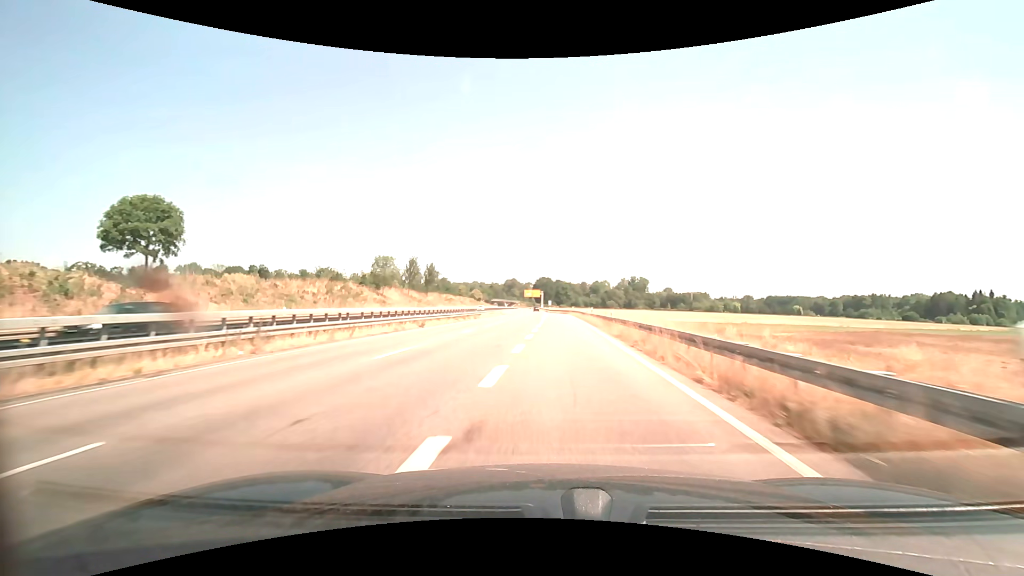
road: trunk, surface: asphalt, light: Day
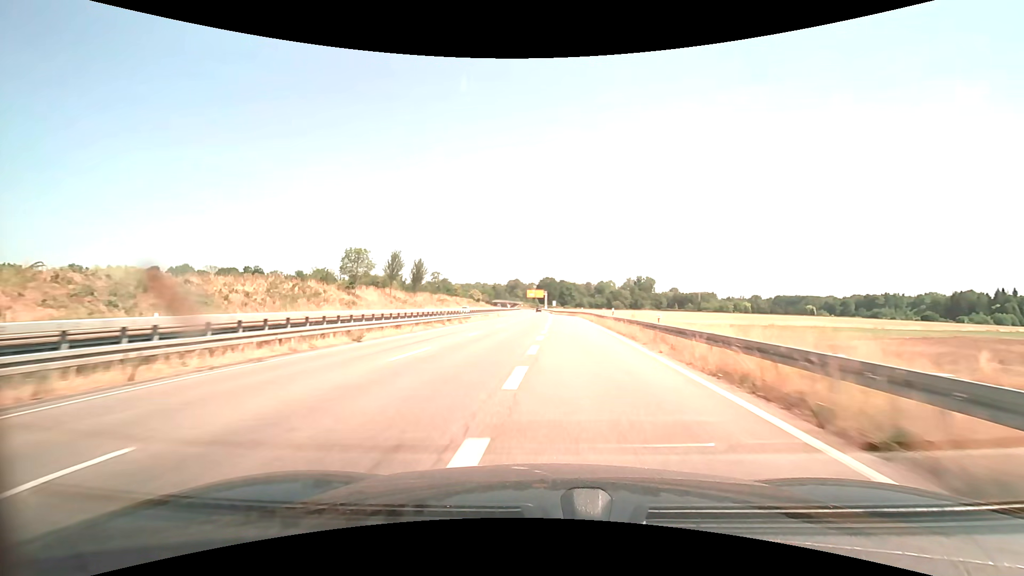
(0.0, +12.2) m; 0°
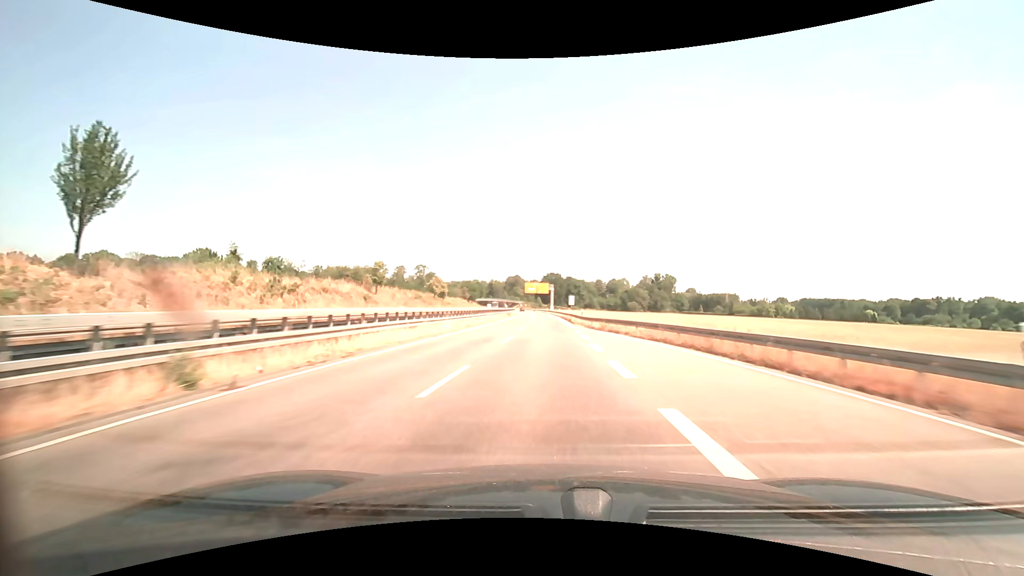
(-0.7, +65.2) m; 0°
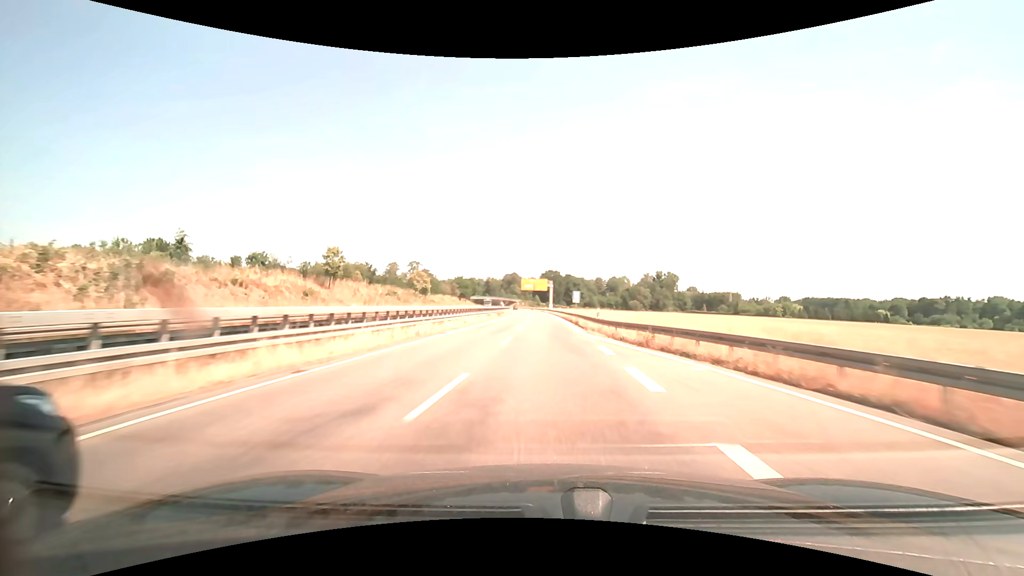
(0.0, +13.7) m; 0°
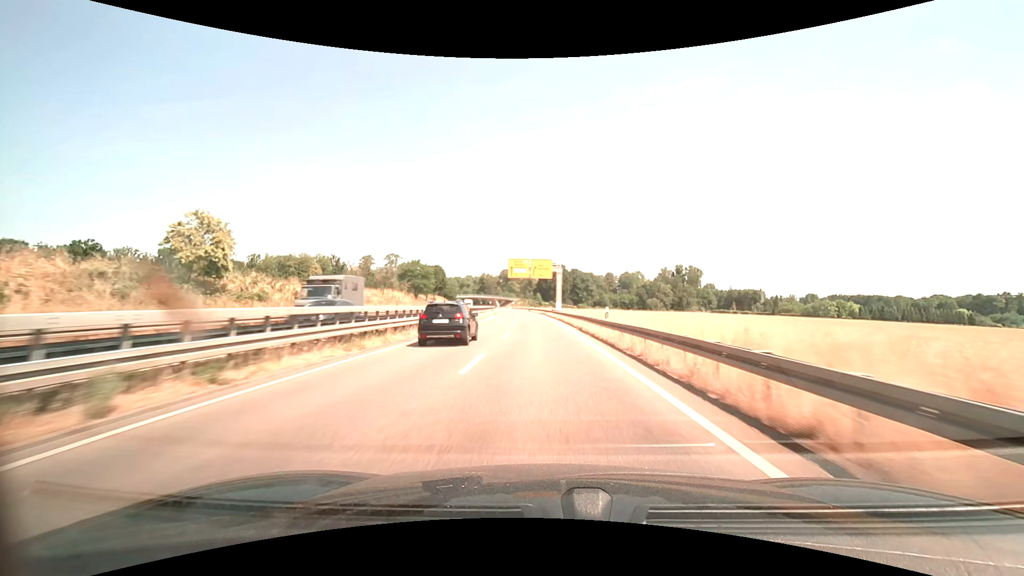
(0.0, +56.1) m; 0°
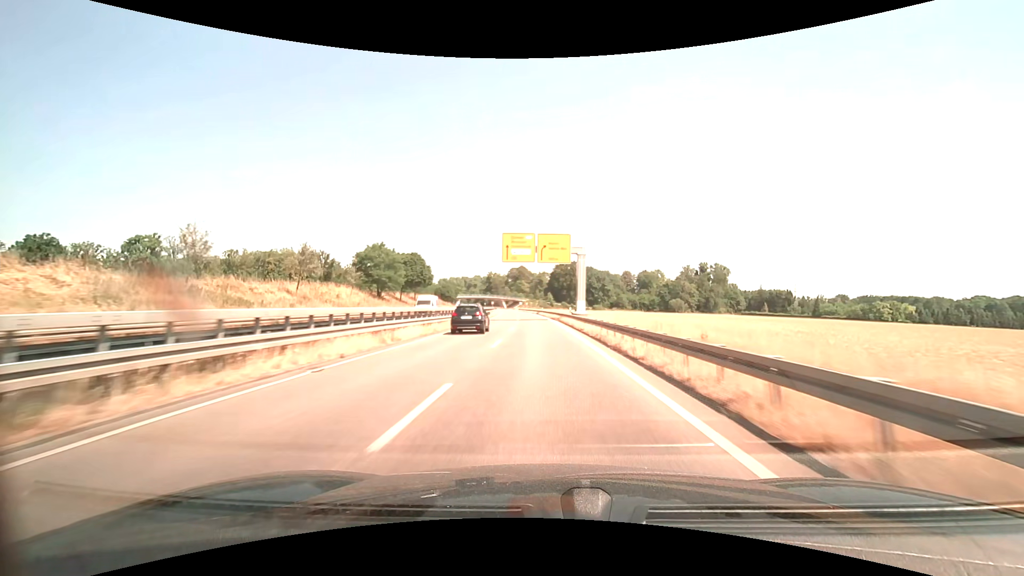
(-0.2, +28.6) m; -1°
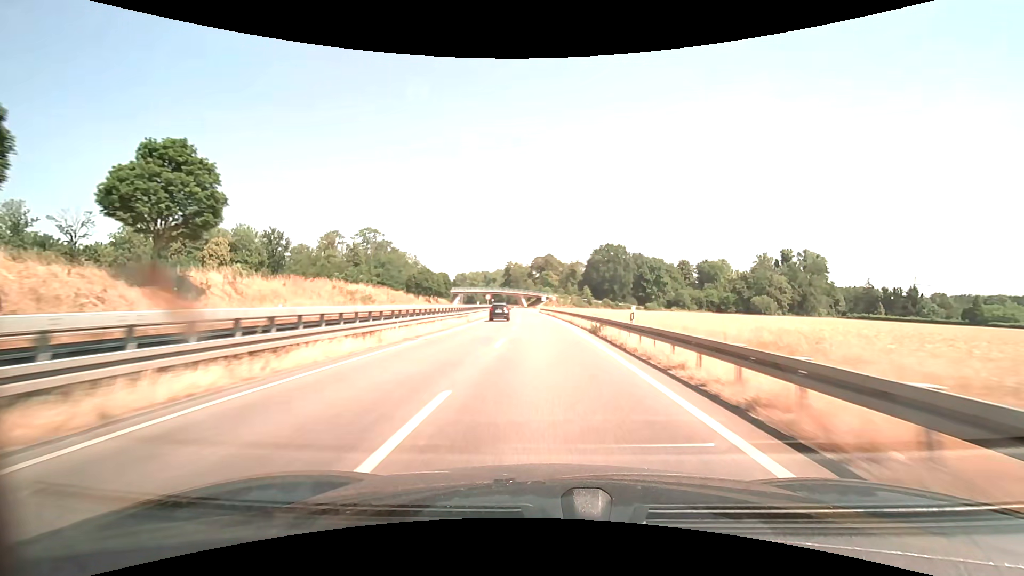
(-2.2, +72.4) m; -3°
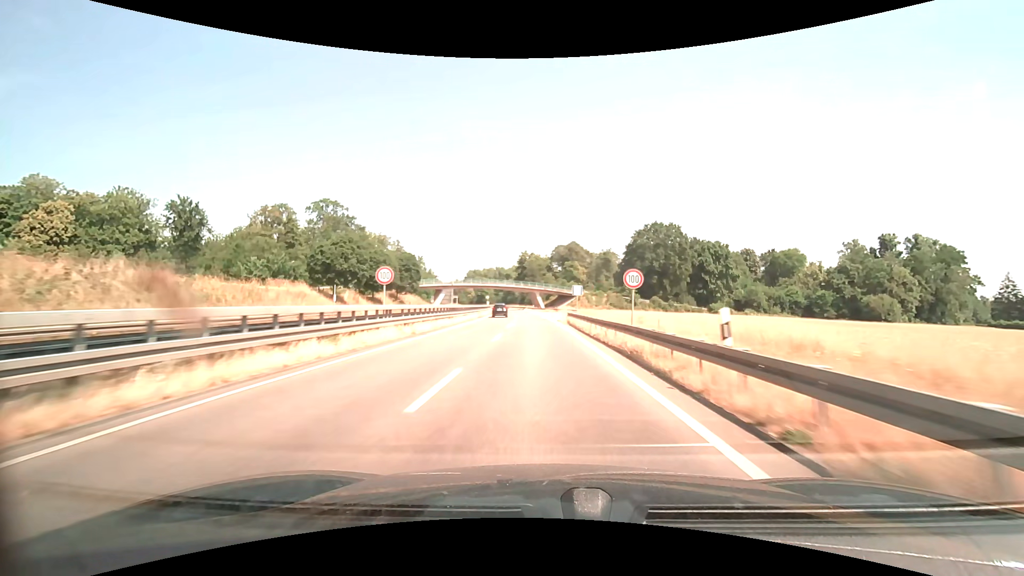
(-1.1, +56.8) m; -2°
(0, +10) (0, +20) (0, +30) (-1, +40) (-1, +50) (-2, +60) (-2, +70) (-3, +80) (-3, +90) (-4, +100) m
